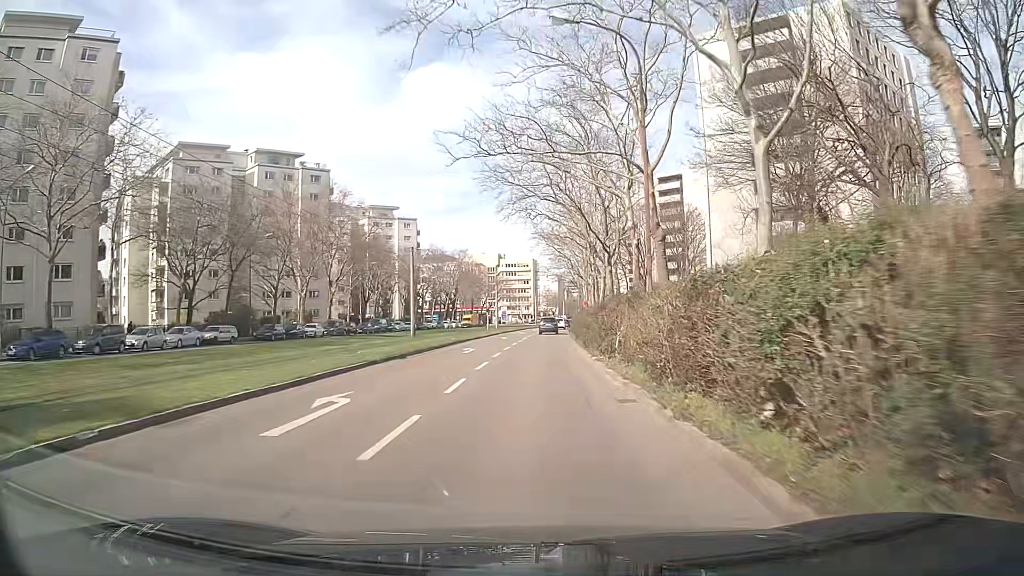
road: tertiary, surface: asphalt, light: Day
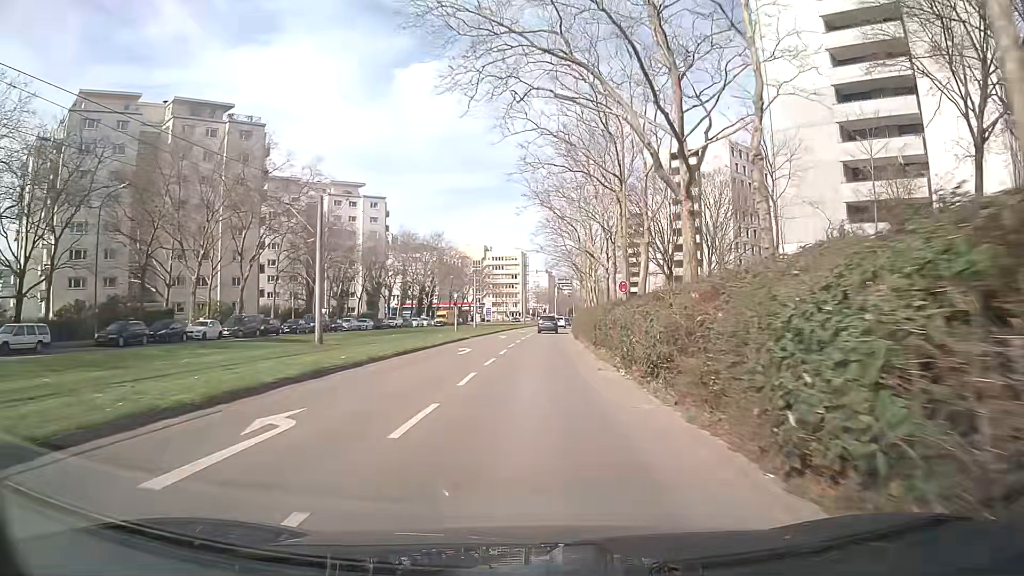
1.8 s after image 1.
(+0.5, +22.8) m; +2°
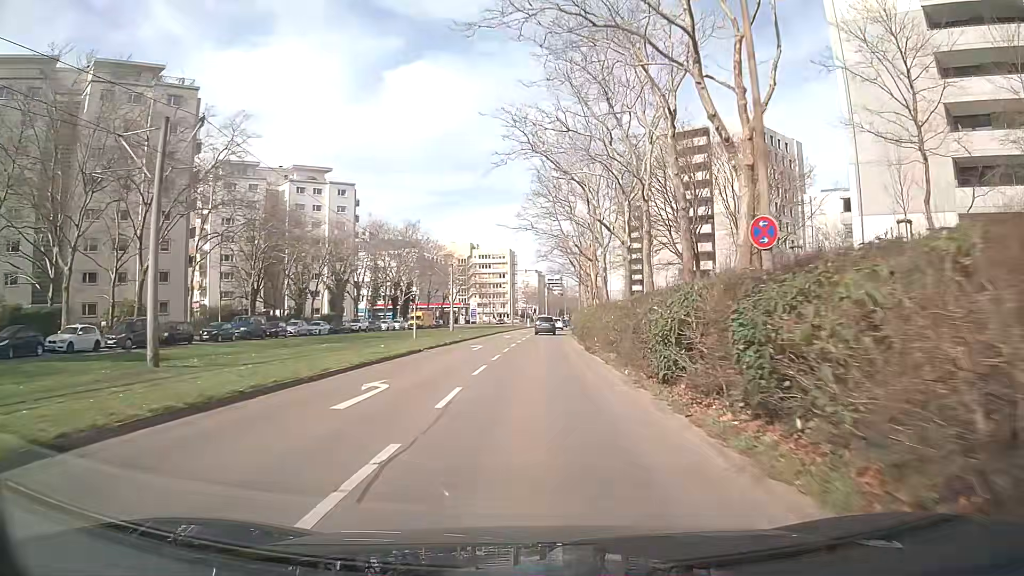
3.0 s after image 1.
(+0.2, +15.0) m; +1°
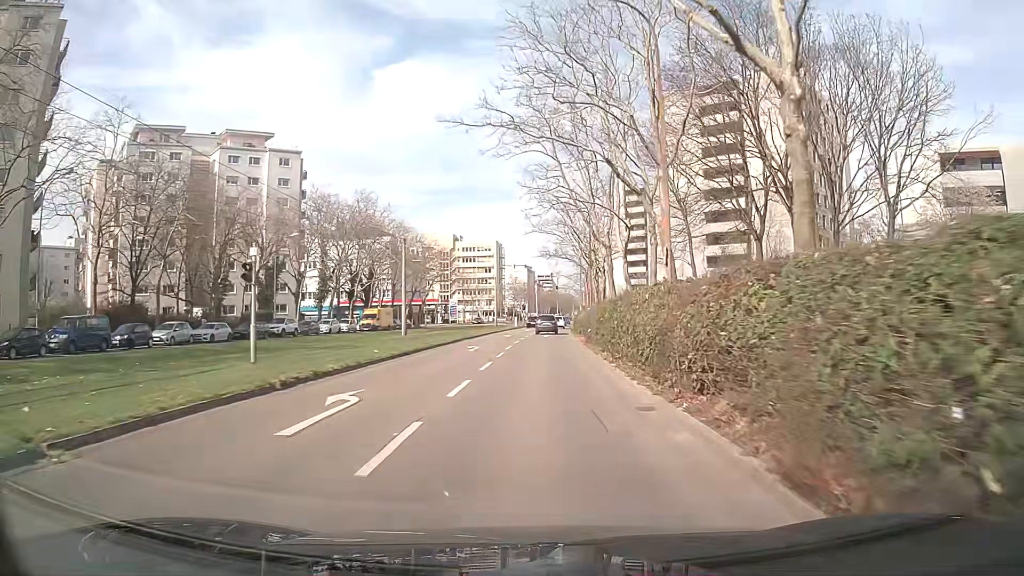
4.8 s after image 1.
(+0.3, +22.4) m; +1°
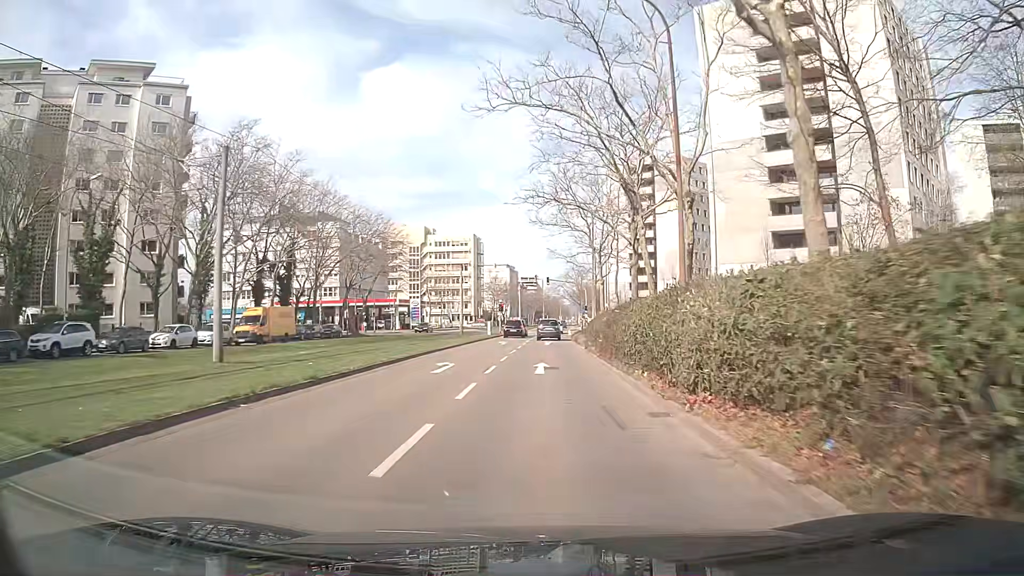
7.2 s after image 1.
(+0.2, +29.9) m; +1°
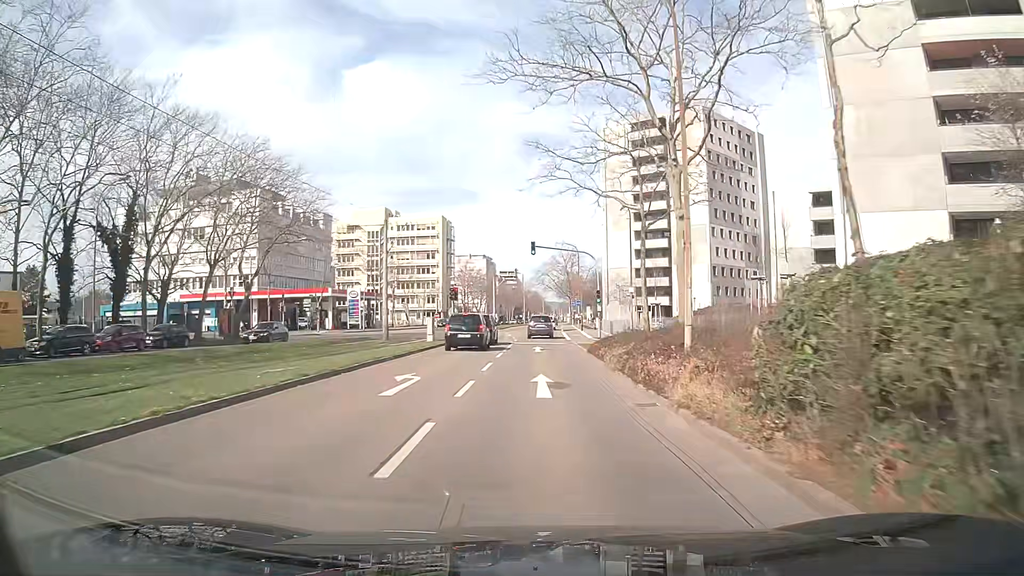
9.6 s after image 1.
(+0.3, +29.8) m; +2°
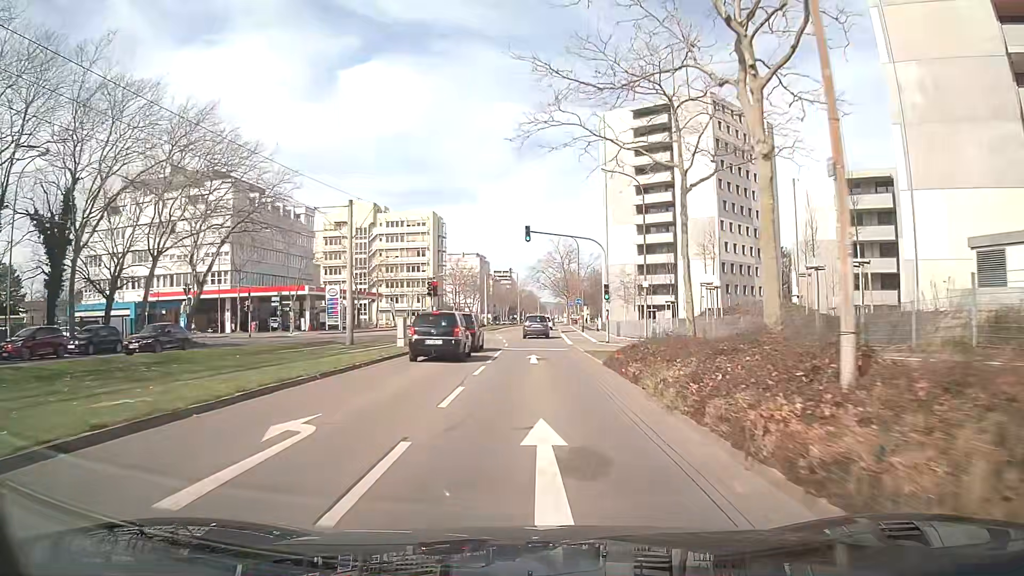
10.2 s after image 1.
(0.0, +7.3) m; +1°
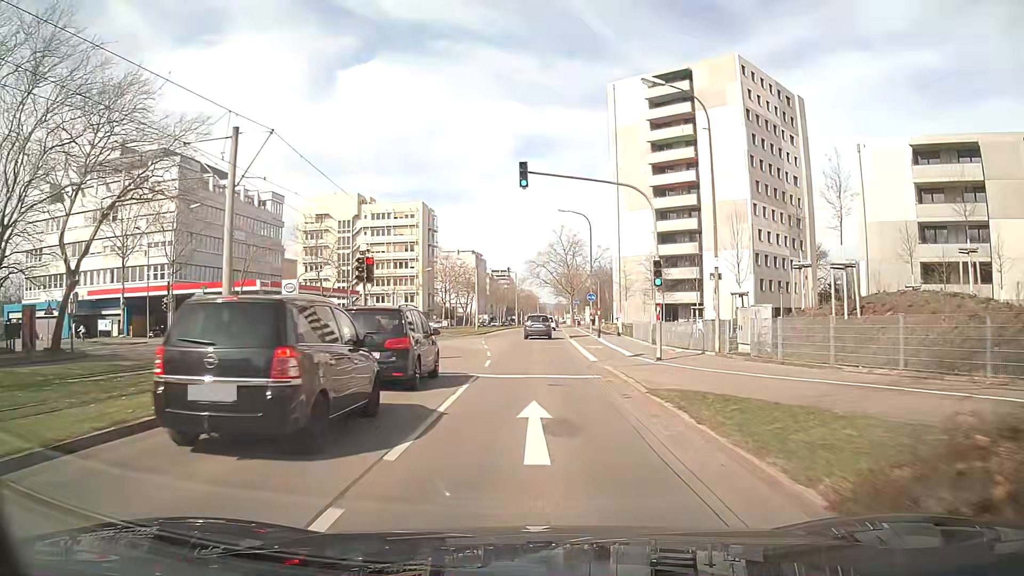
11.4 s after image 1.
(-0.1, +14.5) m; 0°
(0, +10) (0, +20) (0, +30) (0, +40) (+1, +50) (+1, +60) (+1, +70) (+2, +80) (+2, +90) (+3, +100) m
